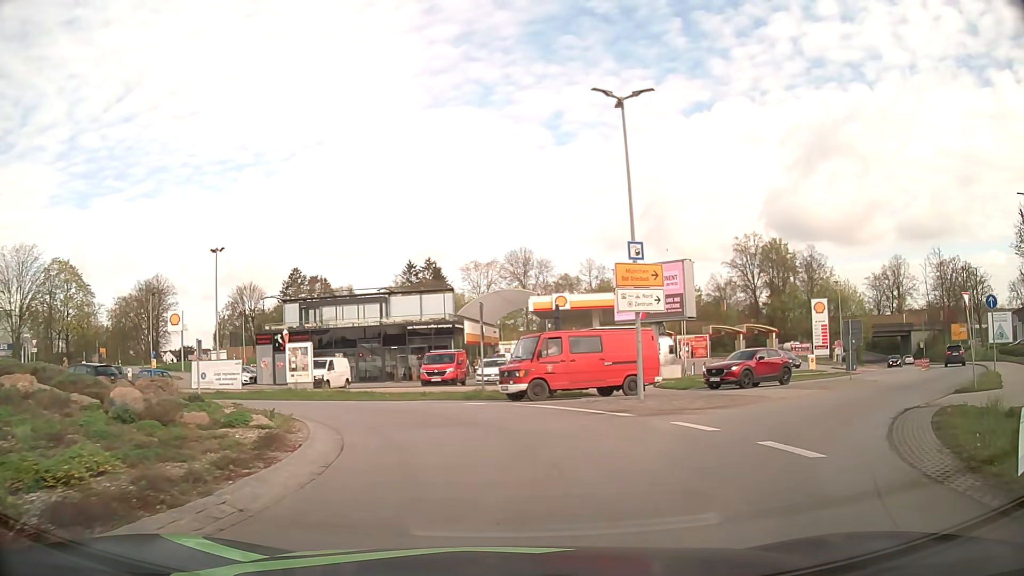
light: Day
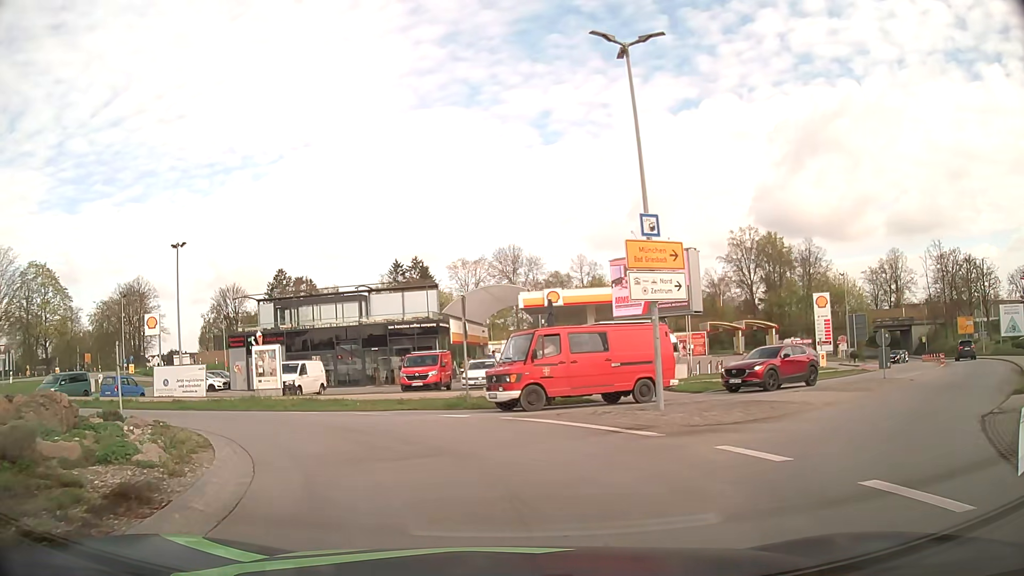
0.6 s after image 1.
(+0.1, +3.5) m; 0°
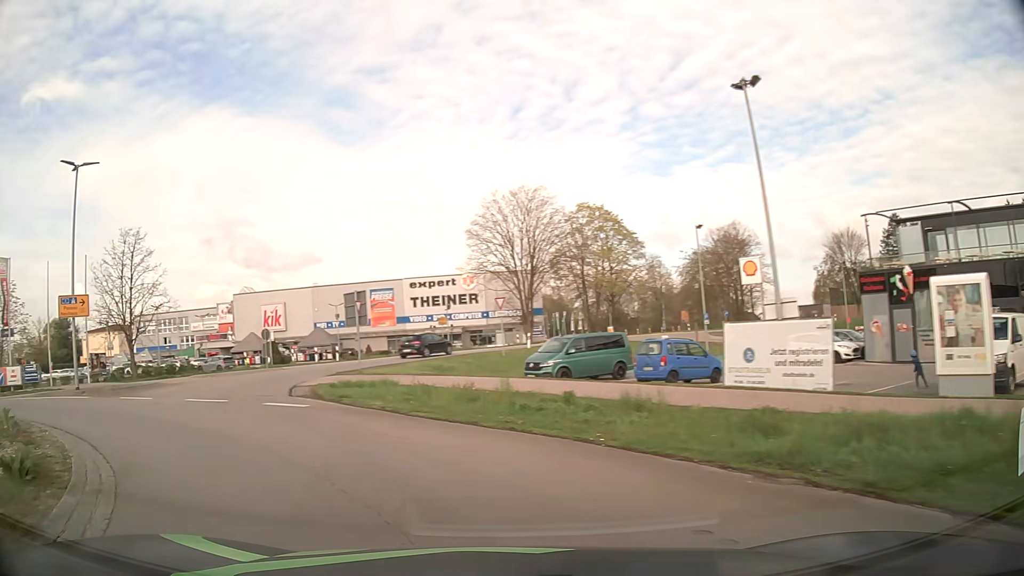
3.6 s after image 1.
(-6.9, +16.9) m; -53°
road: secondary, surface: asphalt
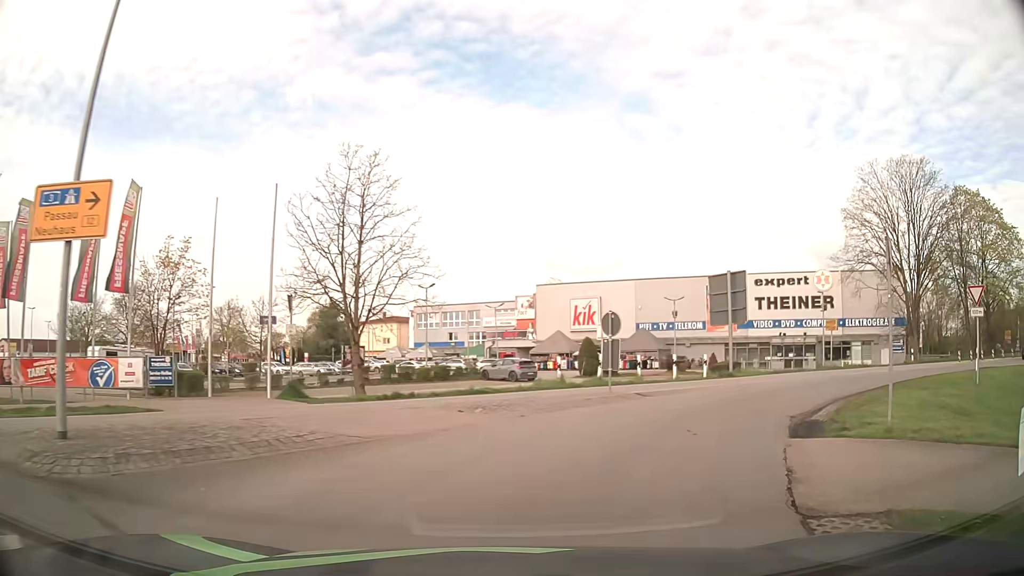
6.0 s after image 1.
(-6.4, +16.4) m; -25°
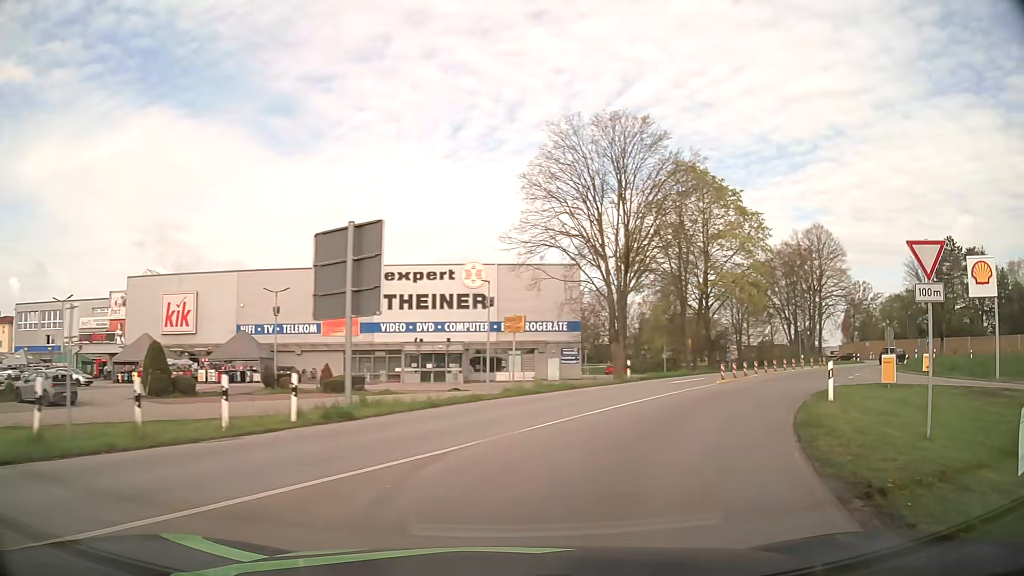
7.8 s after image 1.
(+4.1, +14.4) m; +32°
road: primary_link
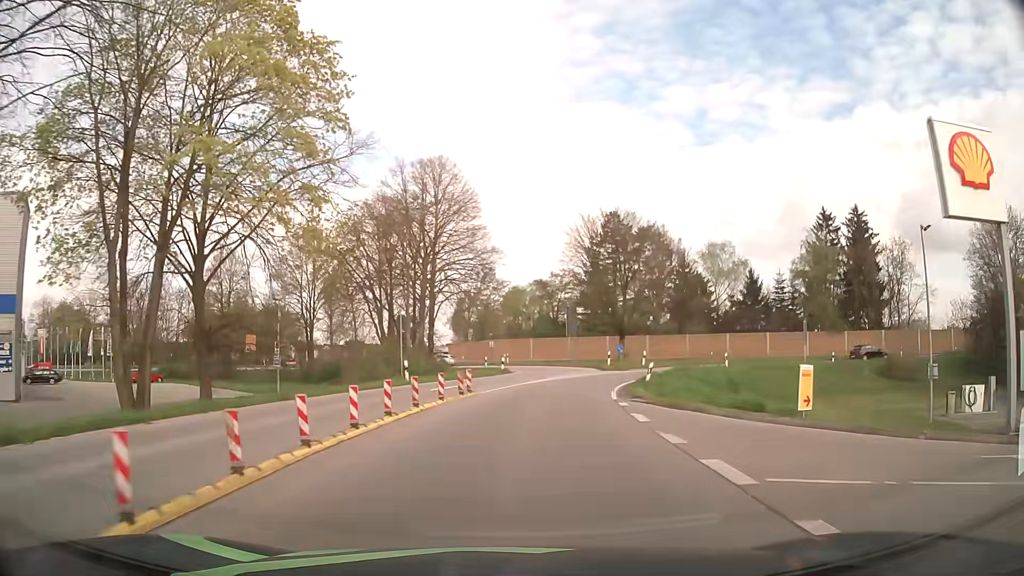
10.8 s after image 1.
(+11.7, +27.5) m; +35°
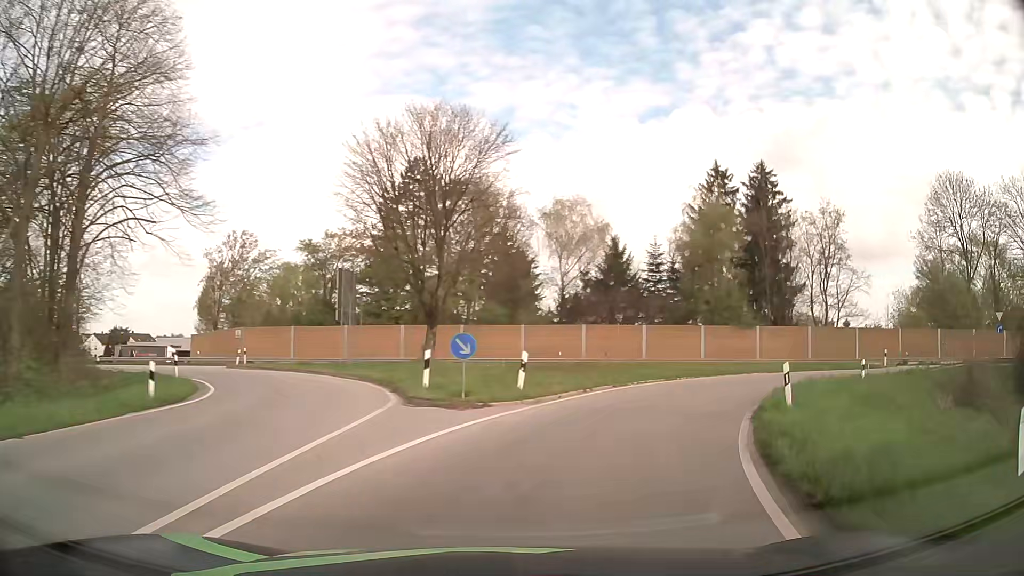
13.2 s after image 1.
(+2.9, +27.4) m; +18°
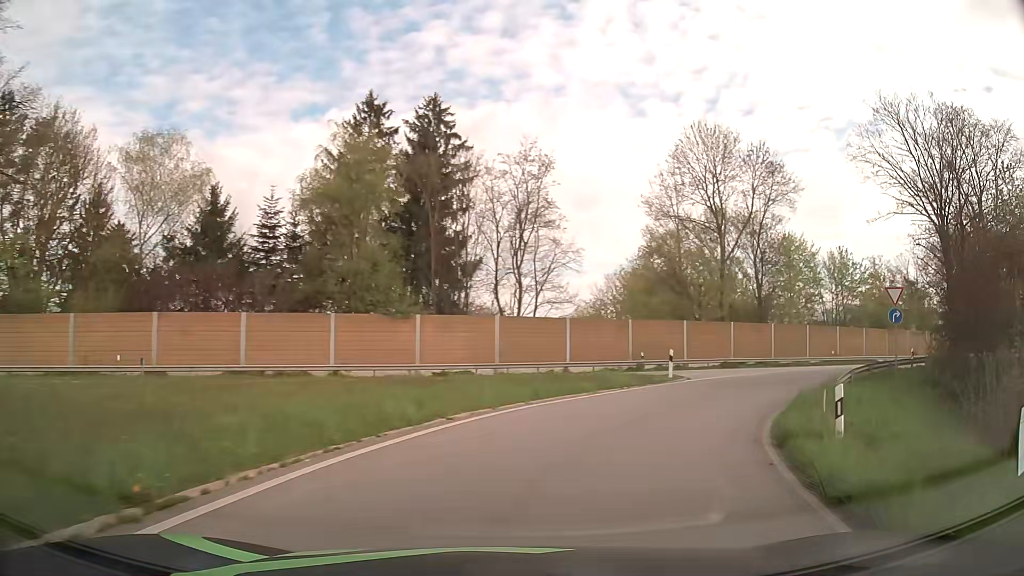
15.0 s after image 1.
(+5.3, +19.2) m; +31°
(+1, +10) (+5, +19) (+11, +27) (+19, +33) (+27, +39) (+36, +45) (+44, +50) (+52, +56) (+61, +61) (+69, +66) m
